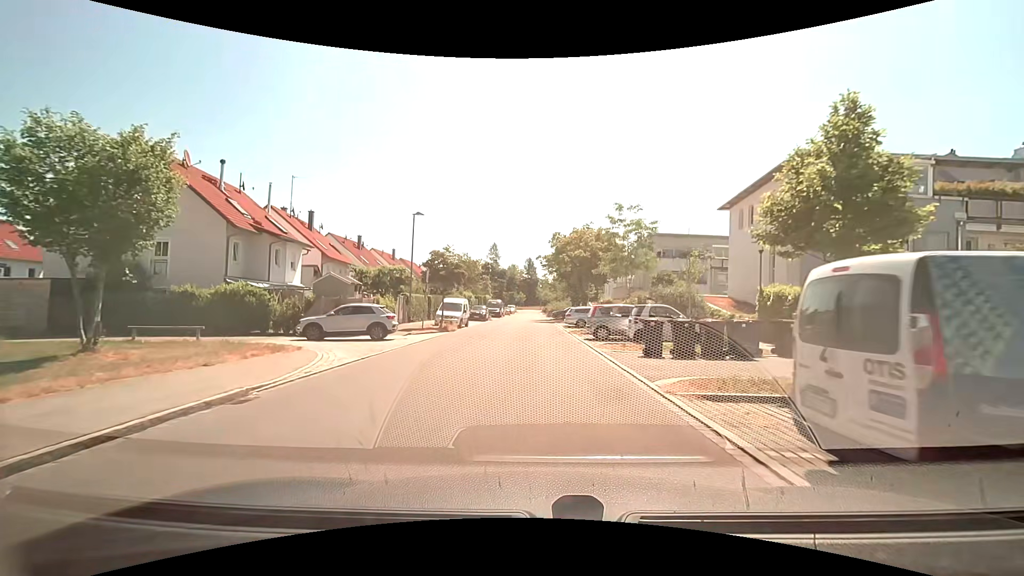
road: residential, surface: asphalt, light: Day
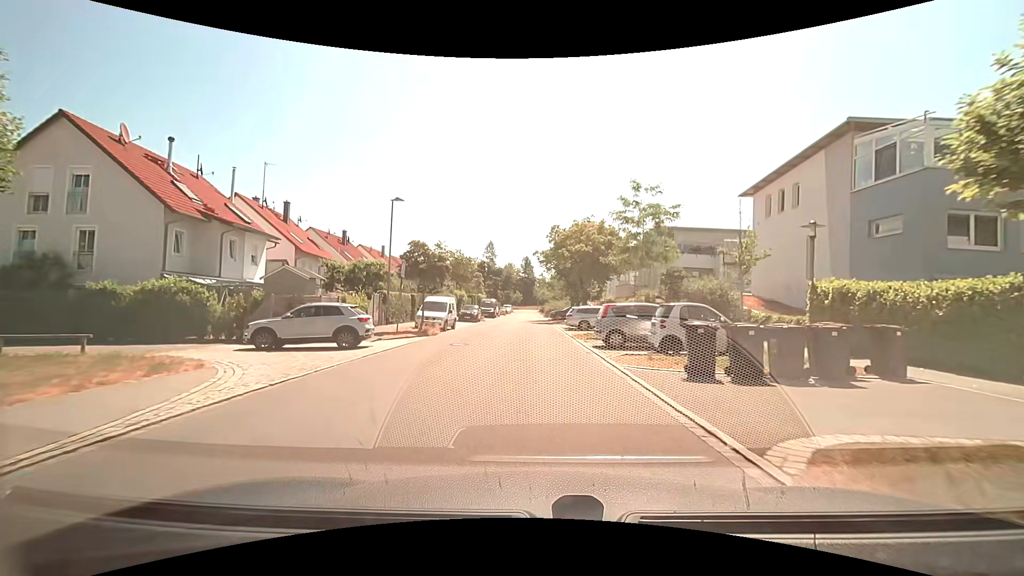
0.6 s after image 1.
(0.0, +4.5) m; +1°
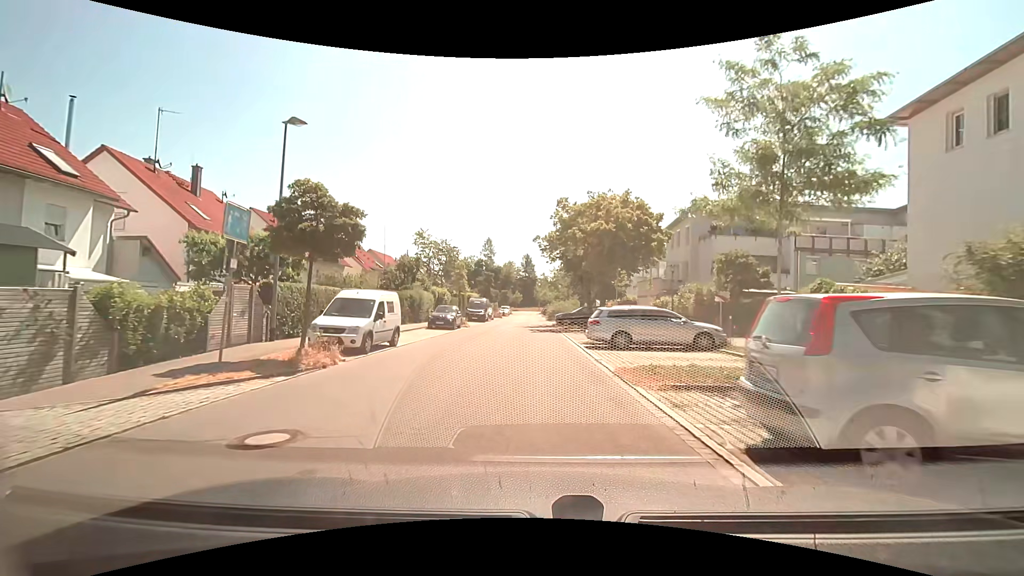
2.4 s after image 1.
(-0.2, +13.1) m; -1°
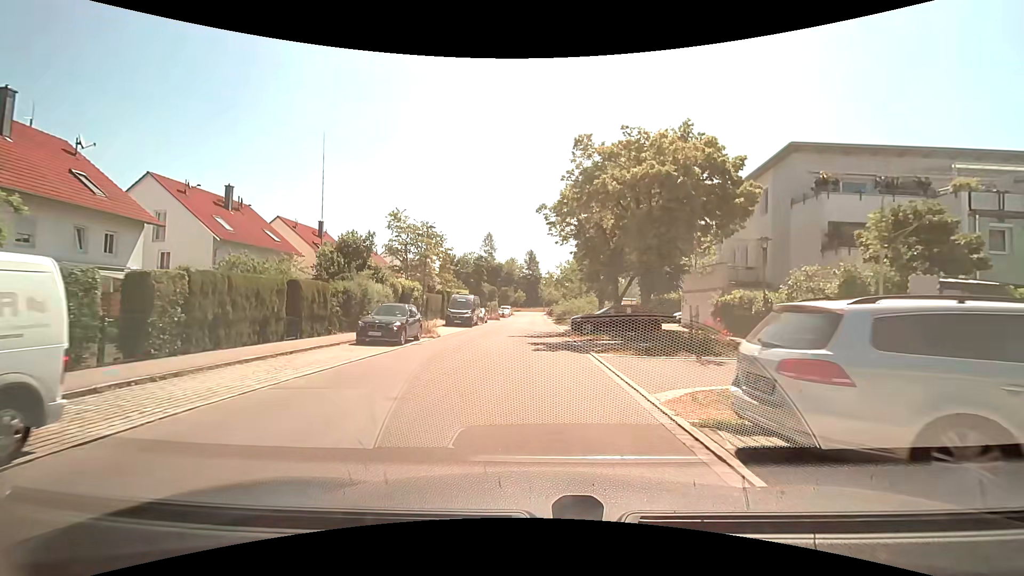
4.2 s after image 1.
(0.0, +13.5) m; 0°
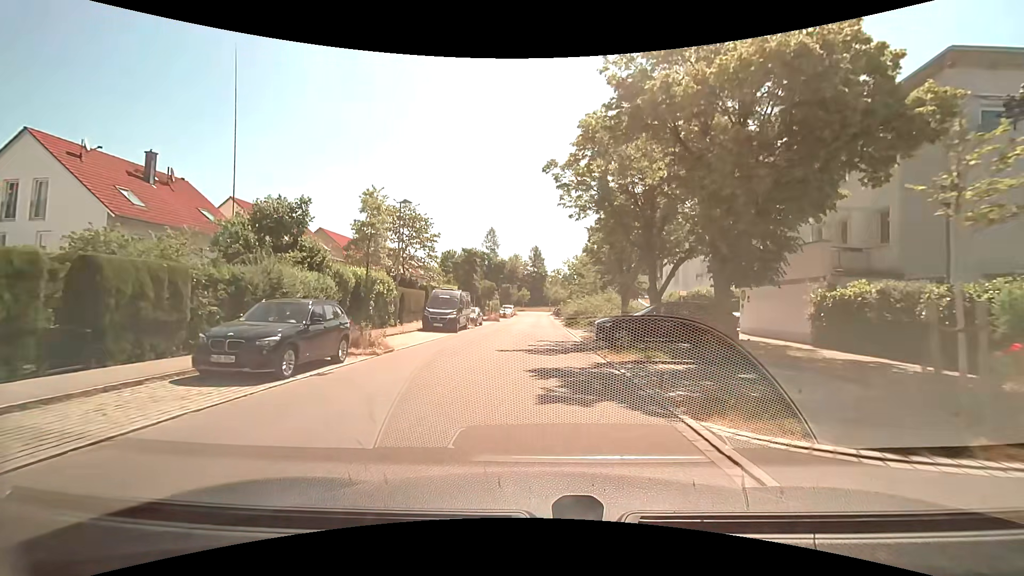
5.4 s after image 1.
(0.0, +9.2) m; -1°
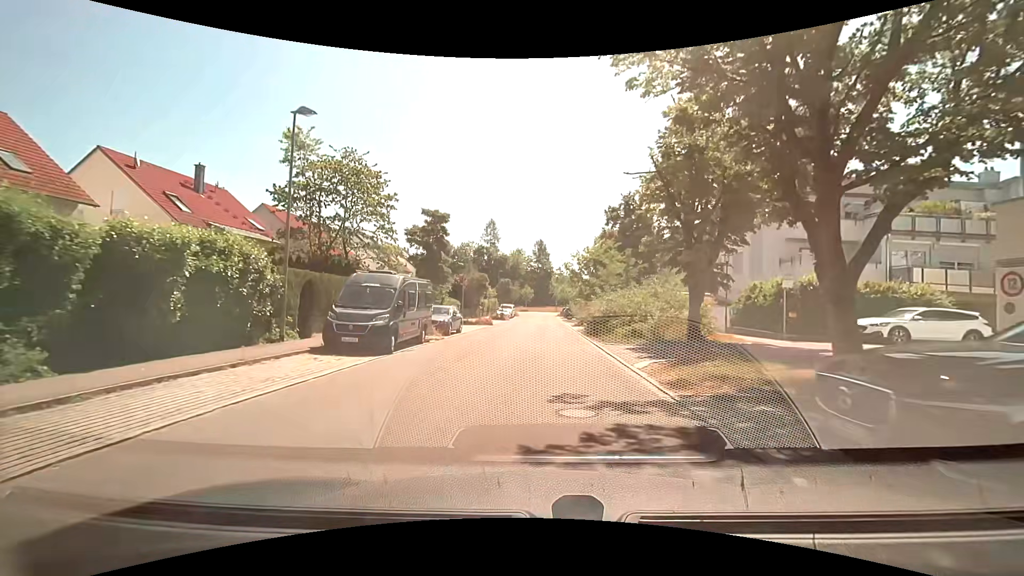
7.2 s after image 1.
(-0.1, +14.0) m; -1°
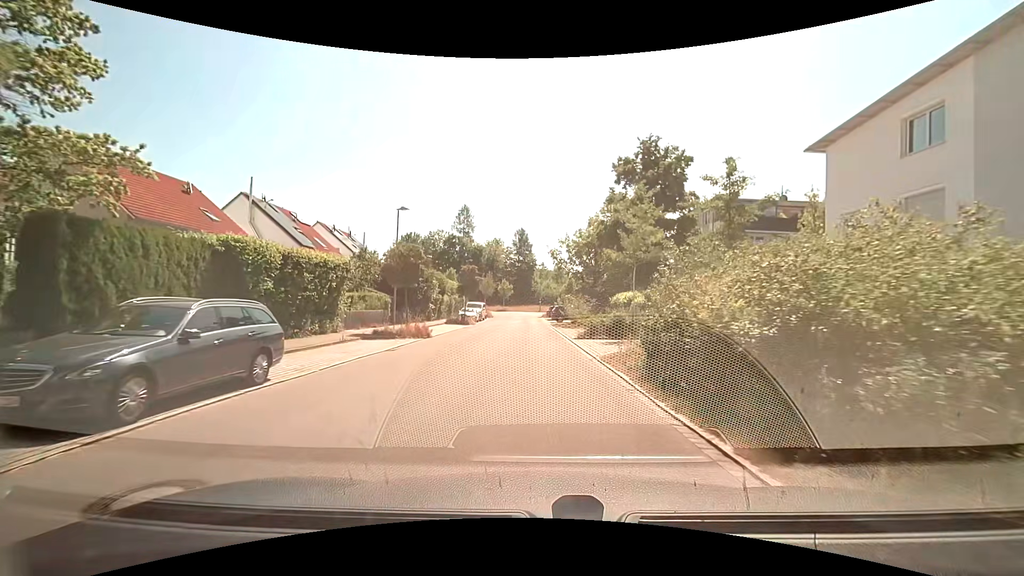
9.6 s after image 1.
(+0.5, +19.0) m; +2°
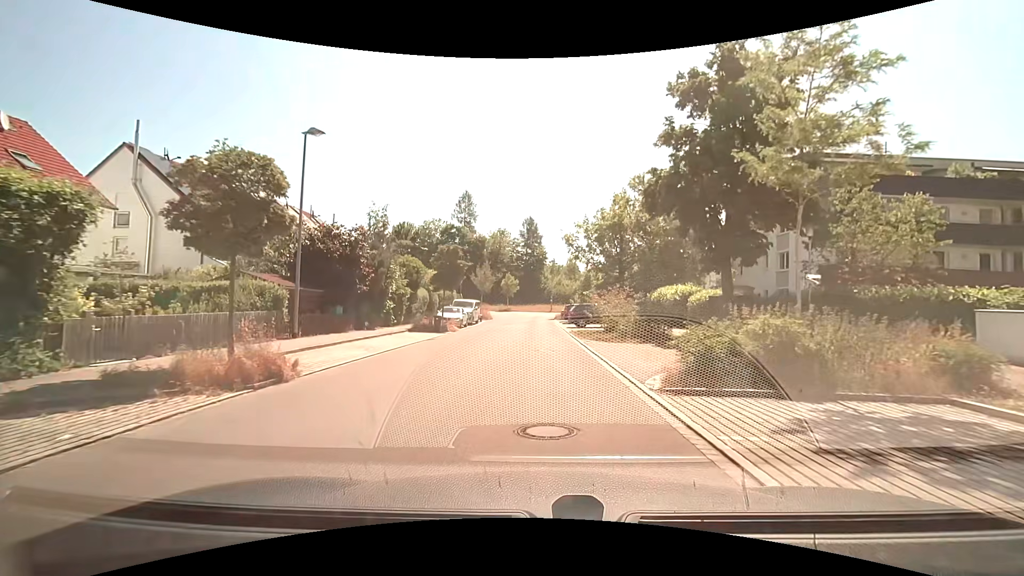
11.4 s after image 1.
(-0.1, +14.5) m; -2°
